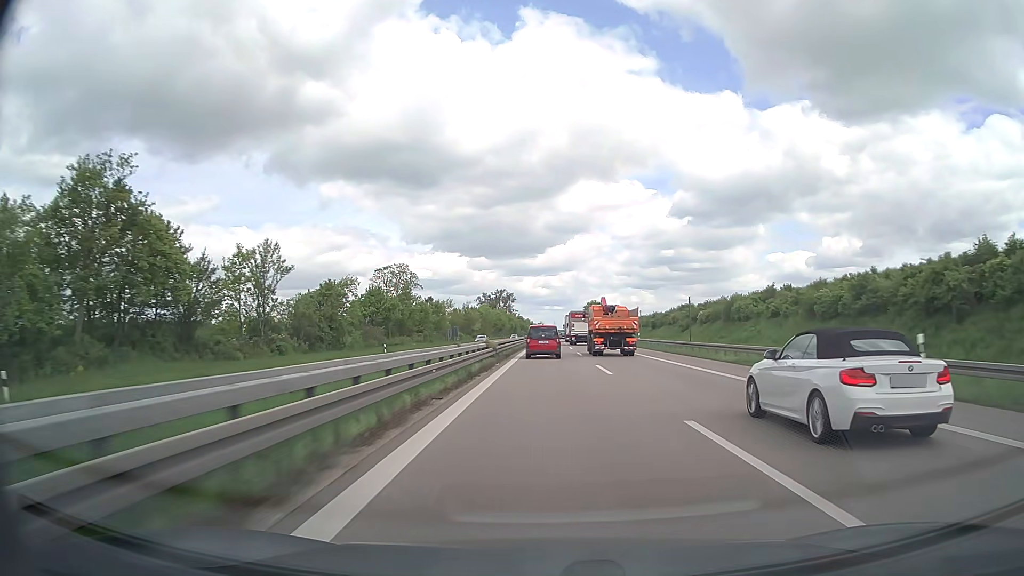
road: trunk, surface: asphalt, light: Day
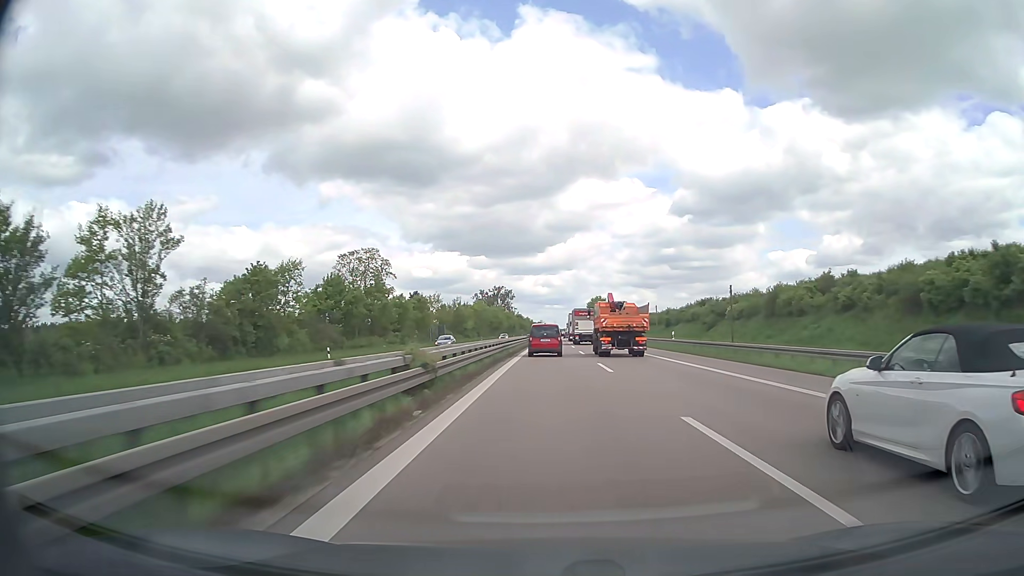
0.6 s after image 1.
(0.0, +17.7) m; 0°
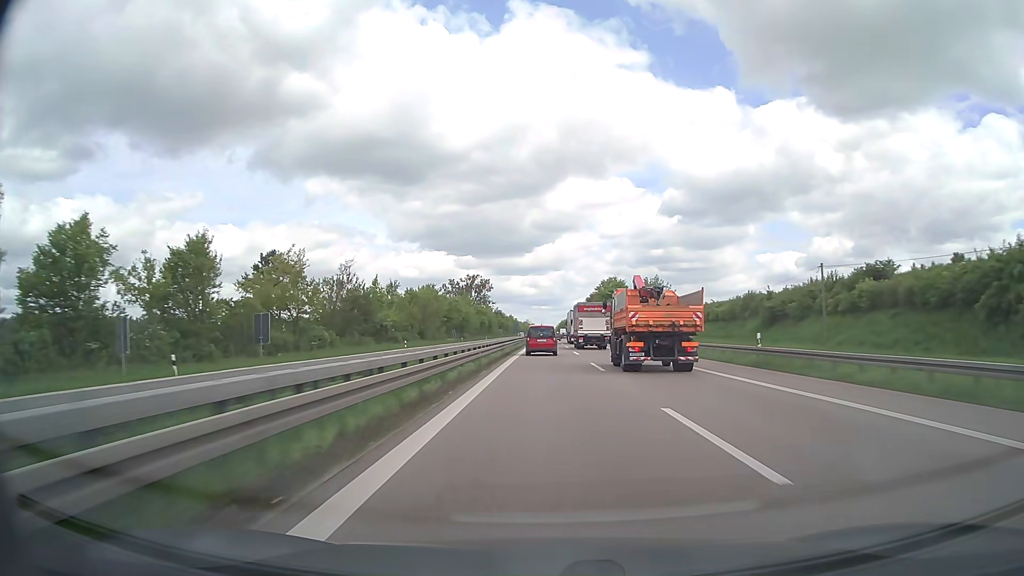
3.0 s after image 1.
(+0.6, +70.6) m; +1°
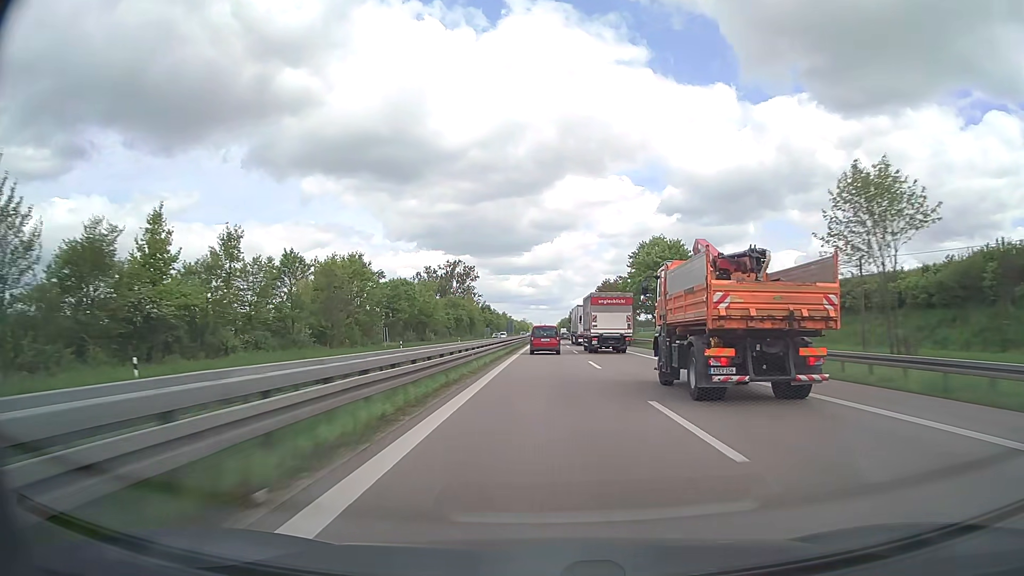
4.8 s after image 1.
(+0.1, +52.9) m; 0°
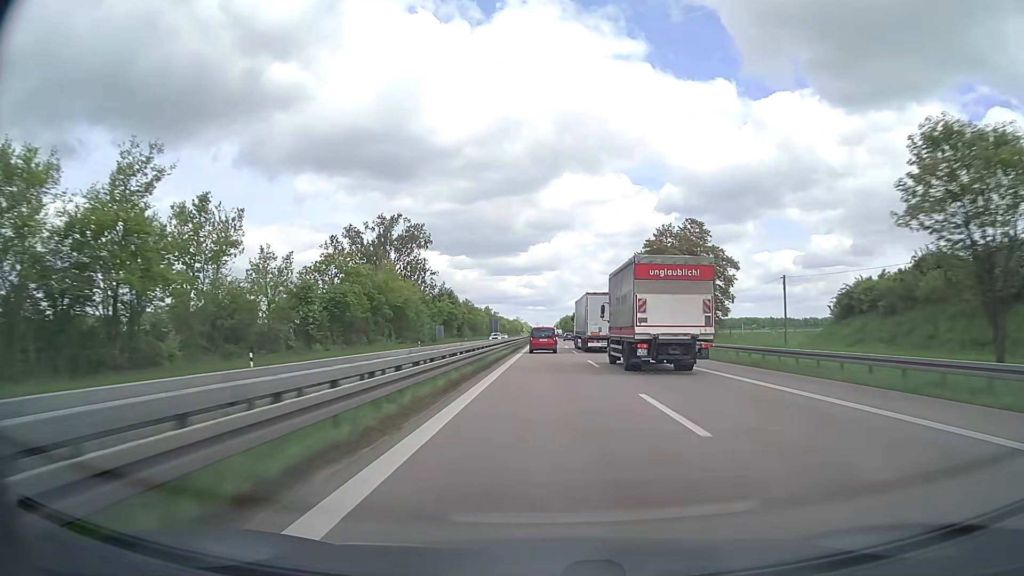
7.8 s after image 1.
(+0.2, +88.2) m; 0°
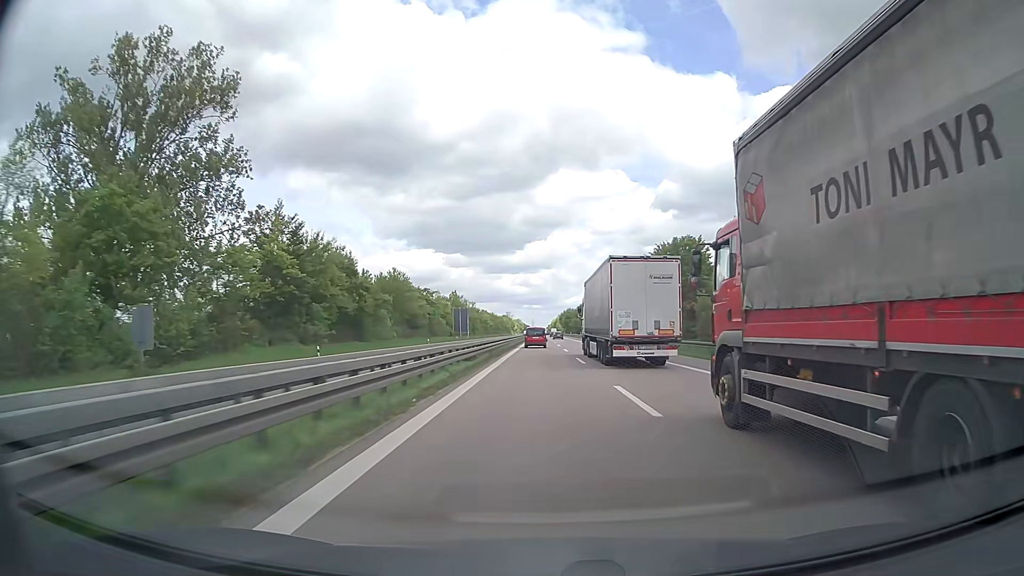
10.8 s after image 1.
(+0.5, +87.9) m; +1°
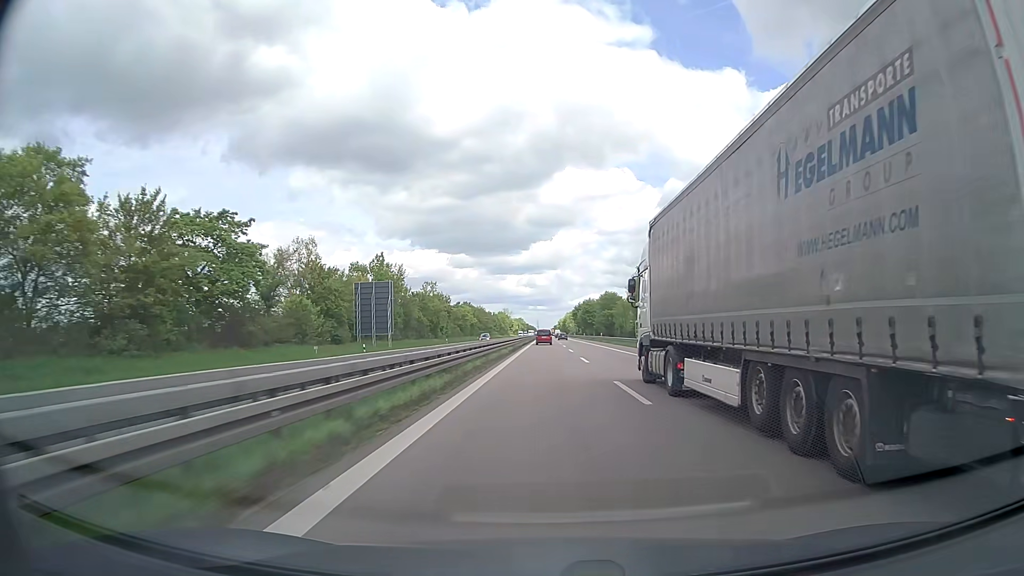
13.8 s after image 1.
(-0.9, +88.0) m; -1°
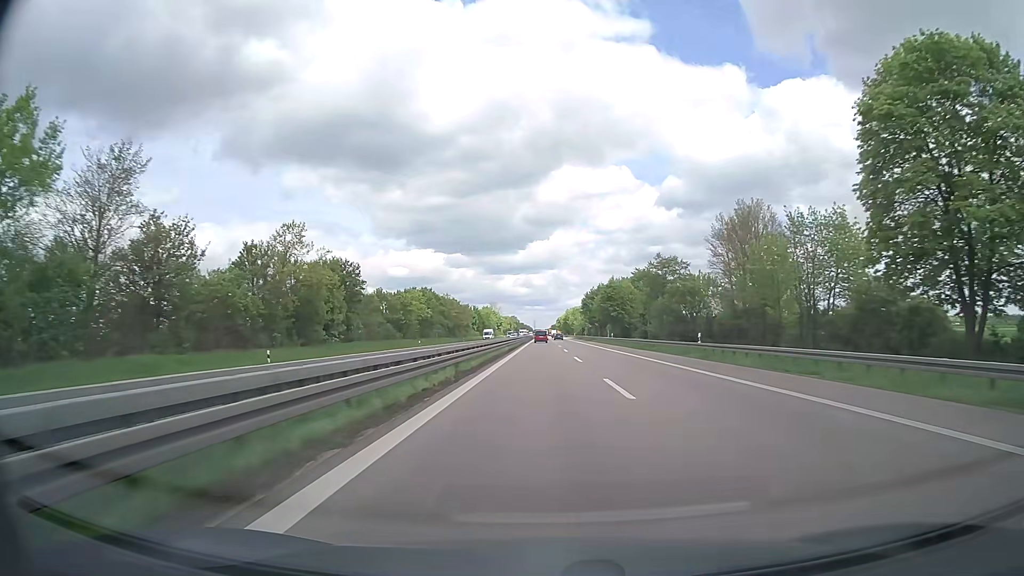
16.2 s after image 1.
(+0.2, +70.9) m; 0°
(0, +10) (0, +20) (0, +30) (0, +40) (0, +50) (0, +60) (0, +70) (0, +80) (0, +90) (+1, +100) m
